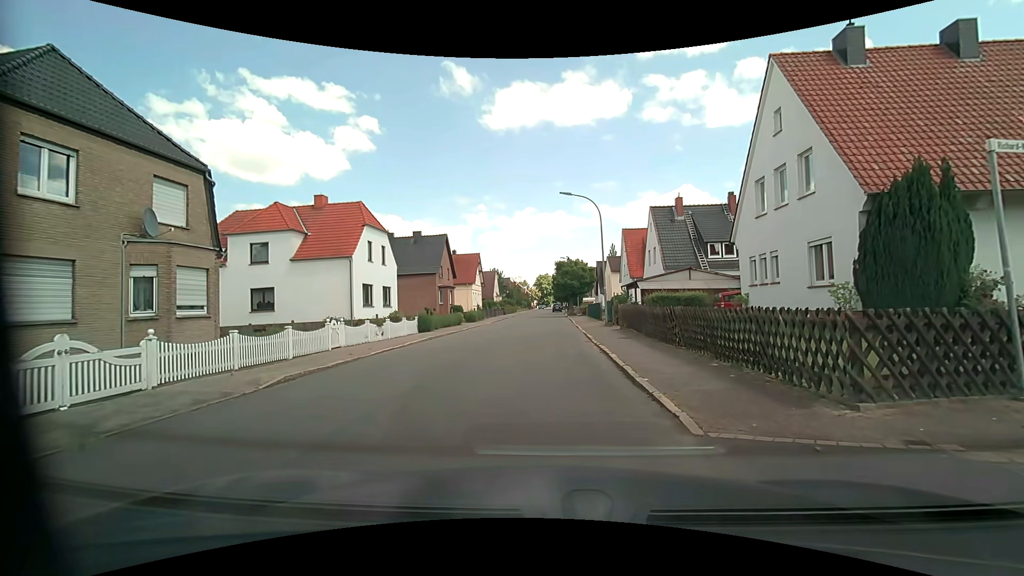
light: Day
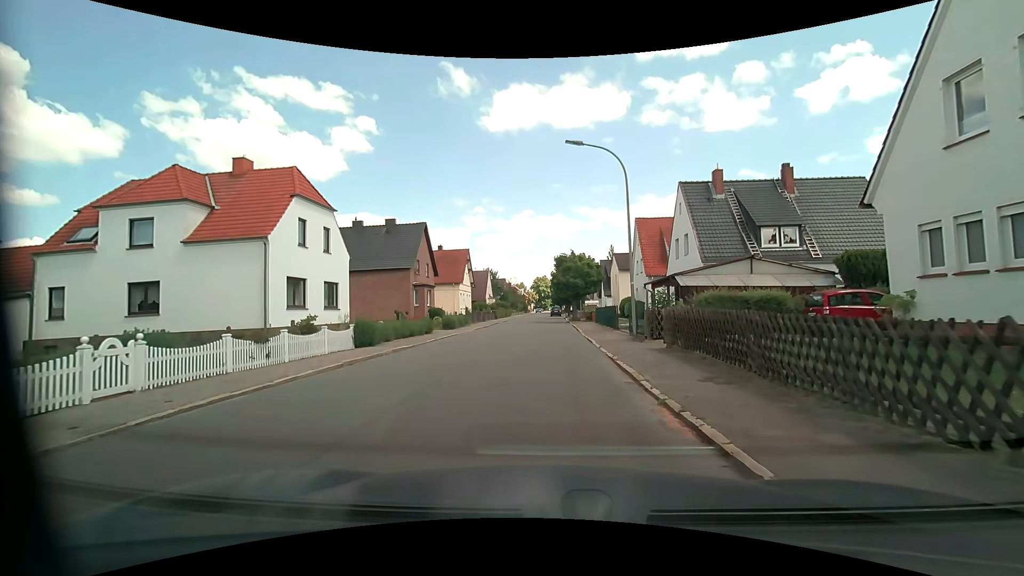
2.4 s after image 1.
(+0.1, +9.8) m; +1°
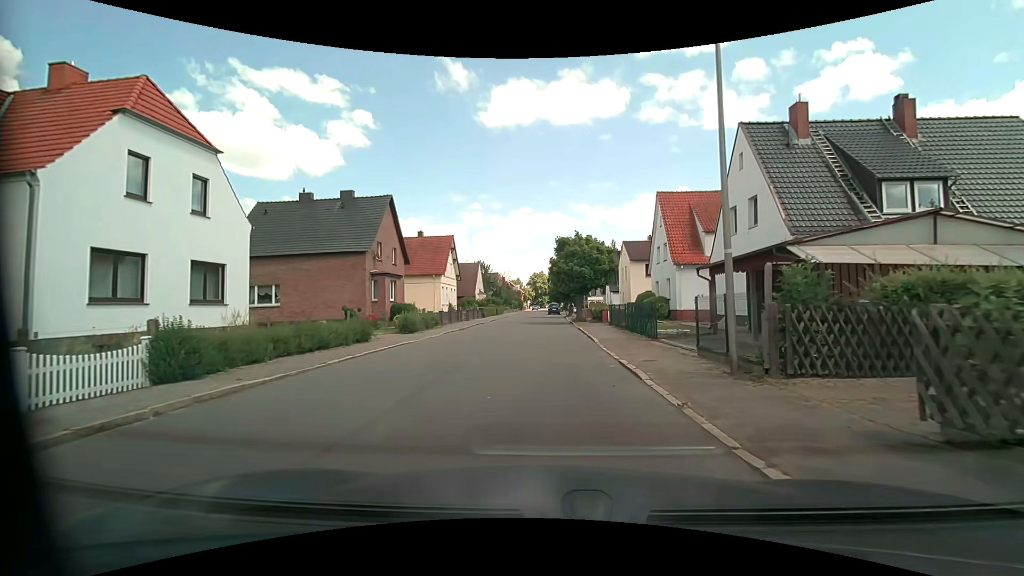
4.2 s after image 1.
(0.0, +10.4) m; 0°
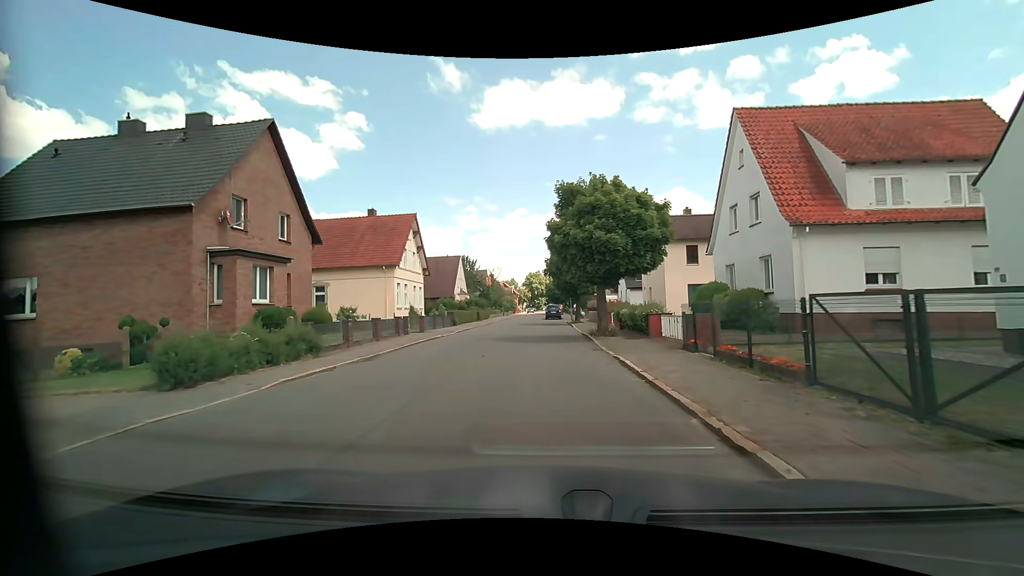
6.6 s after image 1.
(0.0, +16.5) m; 0°
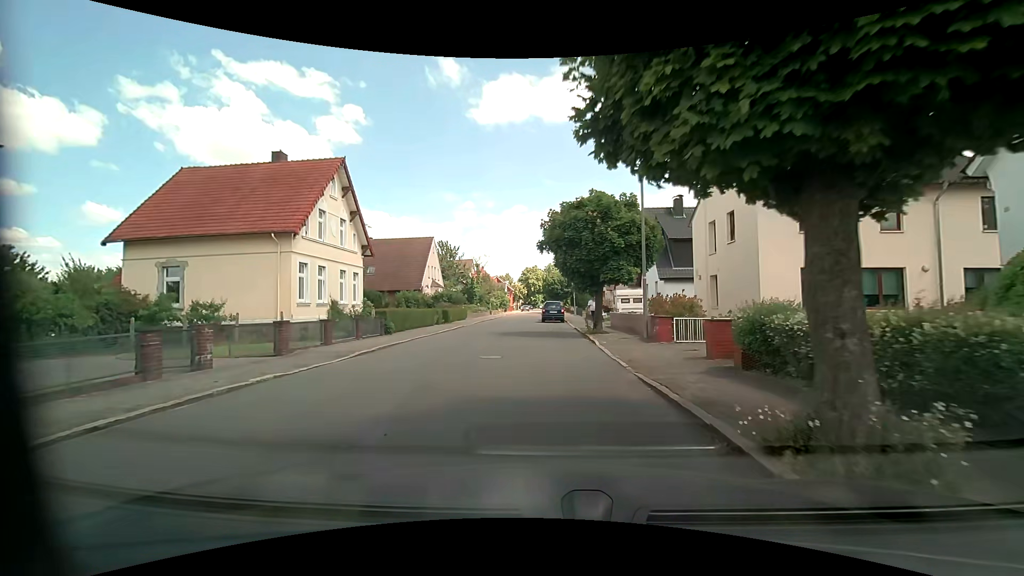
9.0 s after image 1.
(+0.1, +16.1) m; 0°
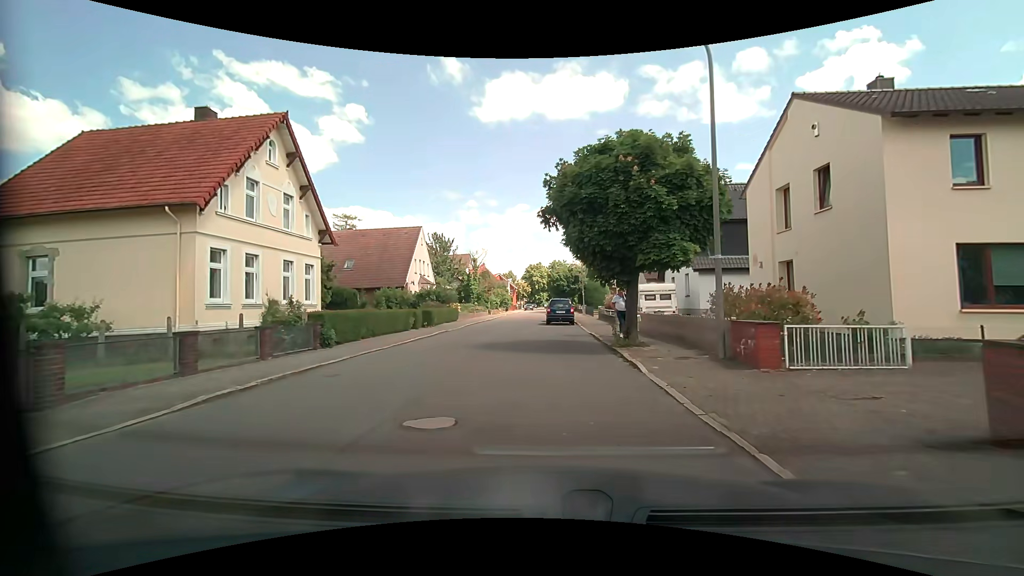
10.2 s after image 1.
(0.0, +7.1) m; -1°
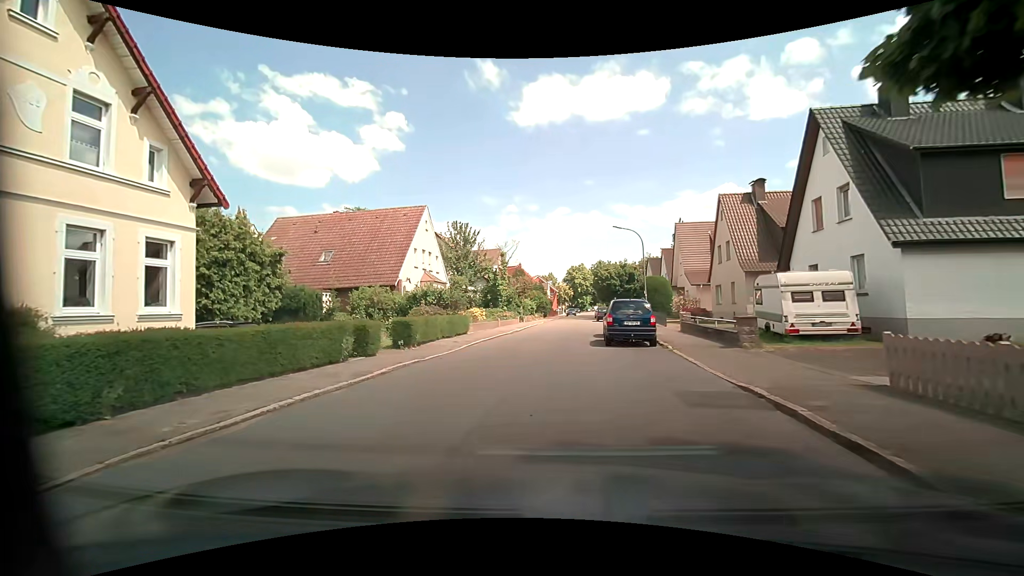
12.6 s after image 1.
(-0.3, +12.9) m; -6°
(0, +10) (+1, +20) (+2, +30) (+3, +40) (+4, +50) (+5, +60) (+7, +70) (+9, +79) (+11, +89) (+12, +99) m
